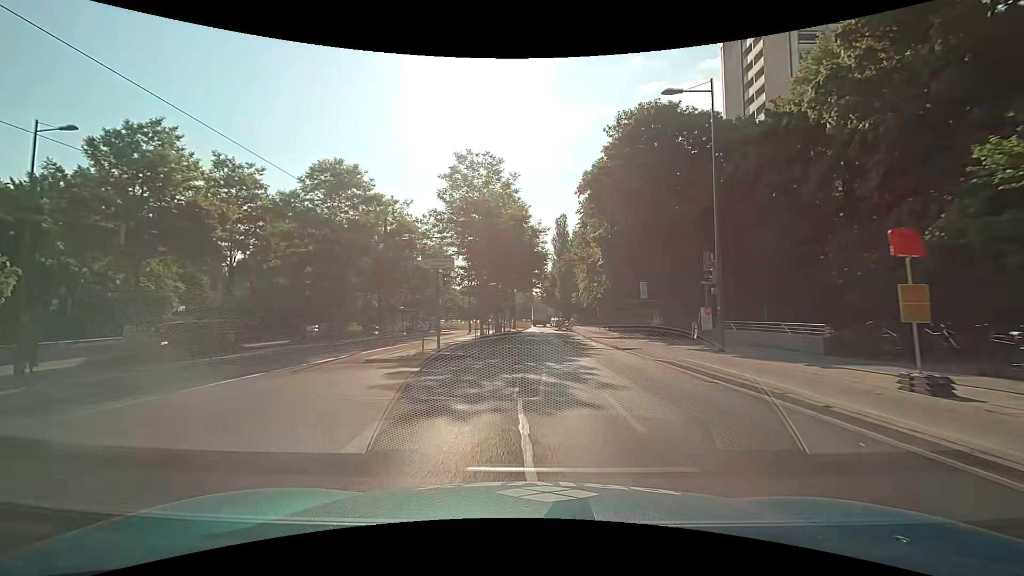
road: secondary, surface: asphalt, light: Day
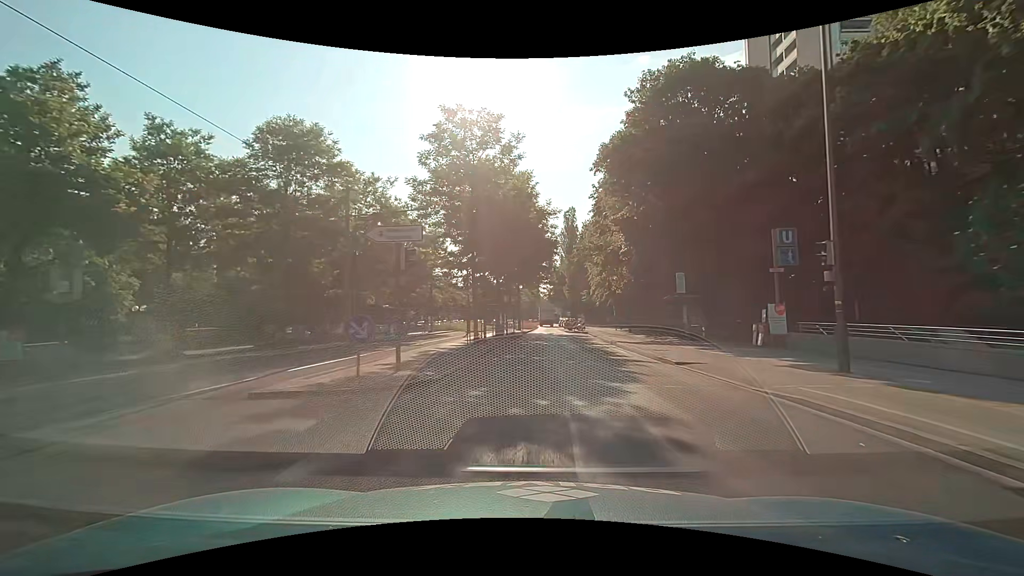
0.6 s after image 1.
(0.0, +6.8) m; -1°
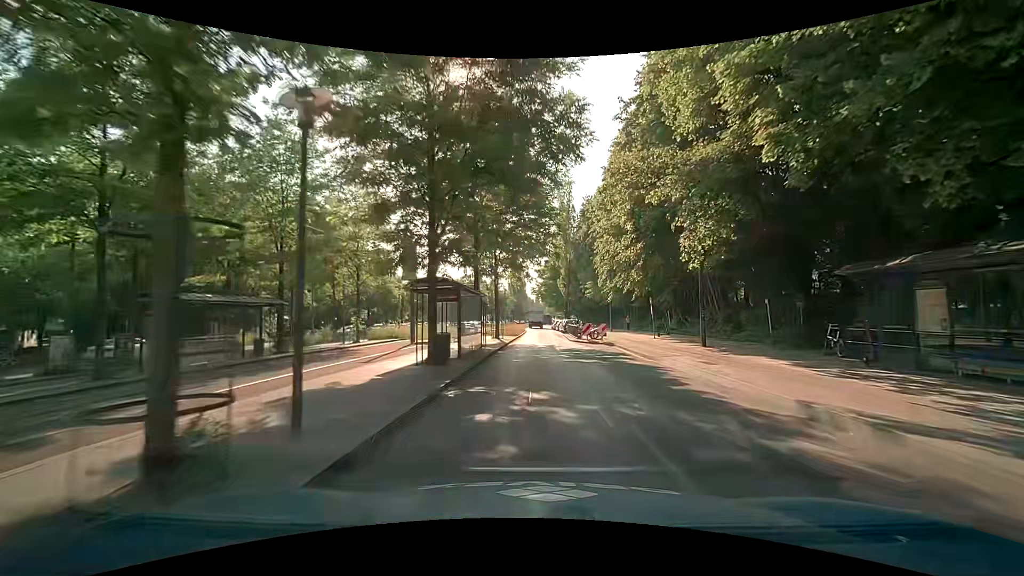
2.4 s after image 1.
(+0.1, +20.3) m; +2°
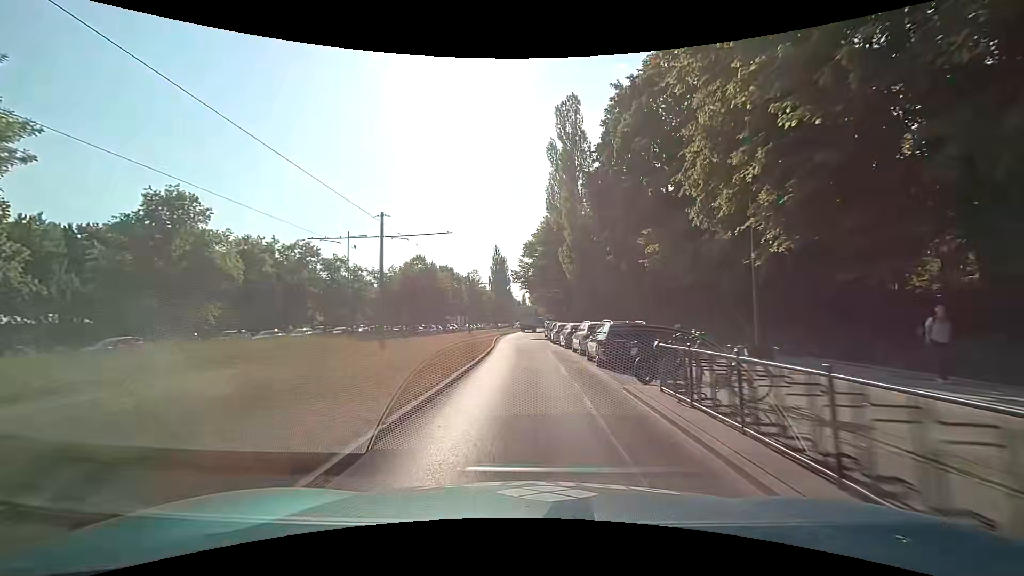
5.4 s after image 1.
(+0.7, +35.8) m; +1°
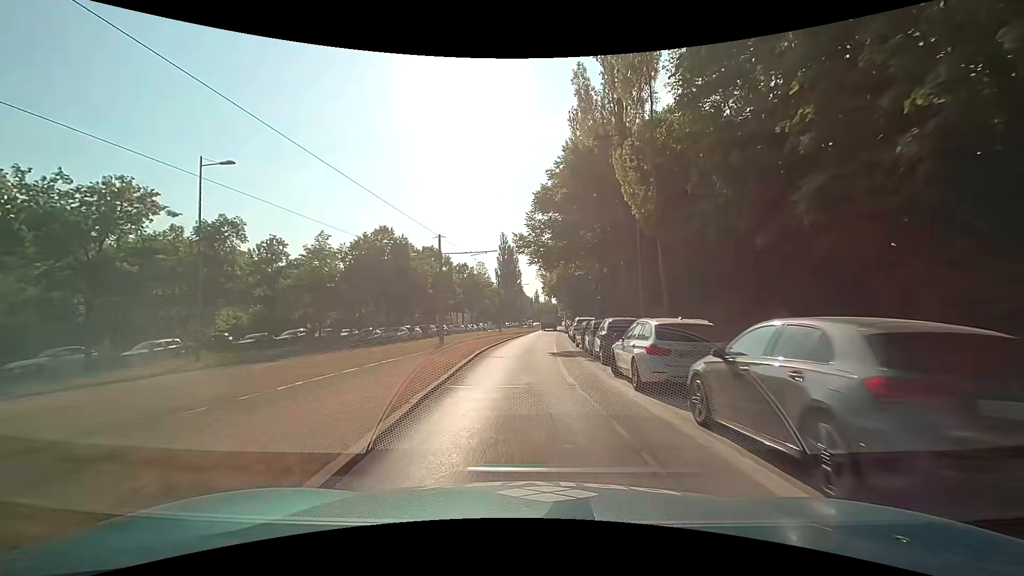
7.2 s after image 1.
(-0.1, +23.8) m; -2°
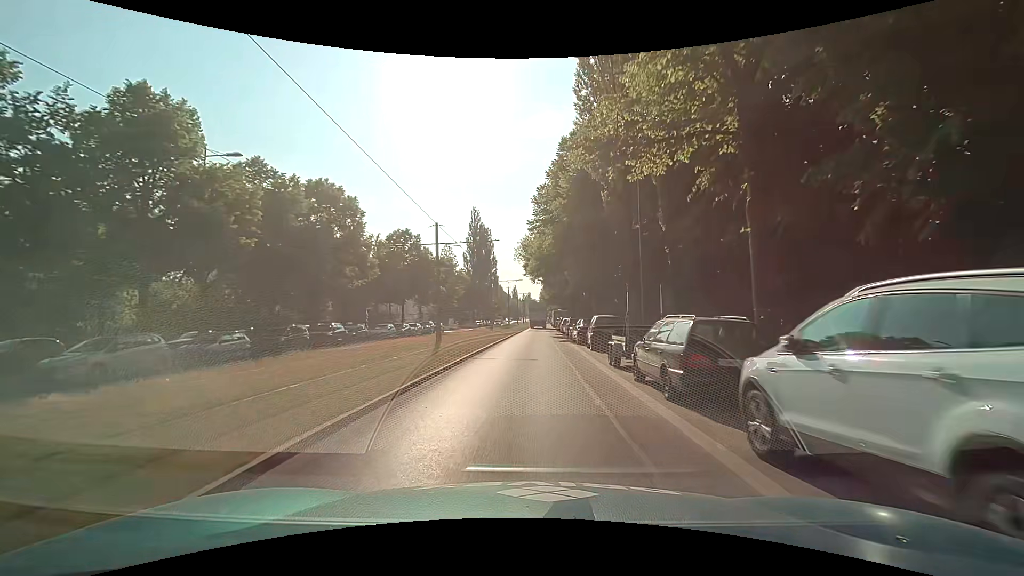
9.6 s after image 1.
(+0.5, +31.4) m; +2°
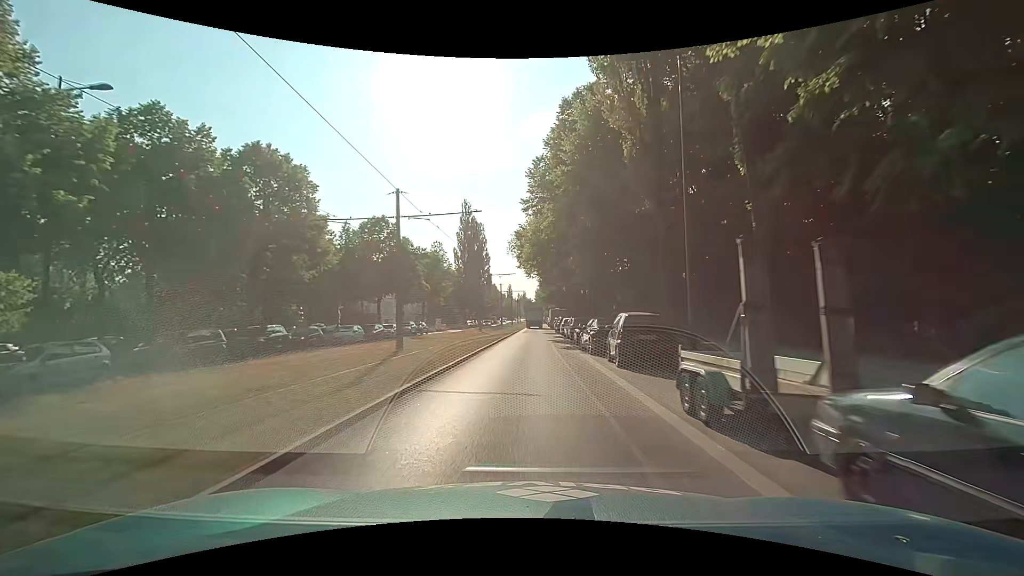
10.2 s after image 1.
(+0.1, +7.8) m; +2°
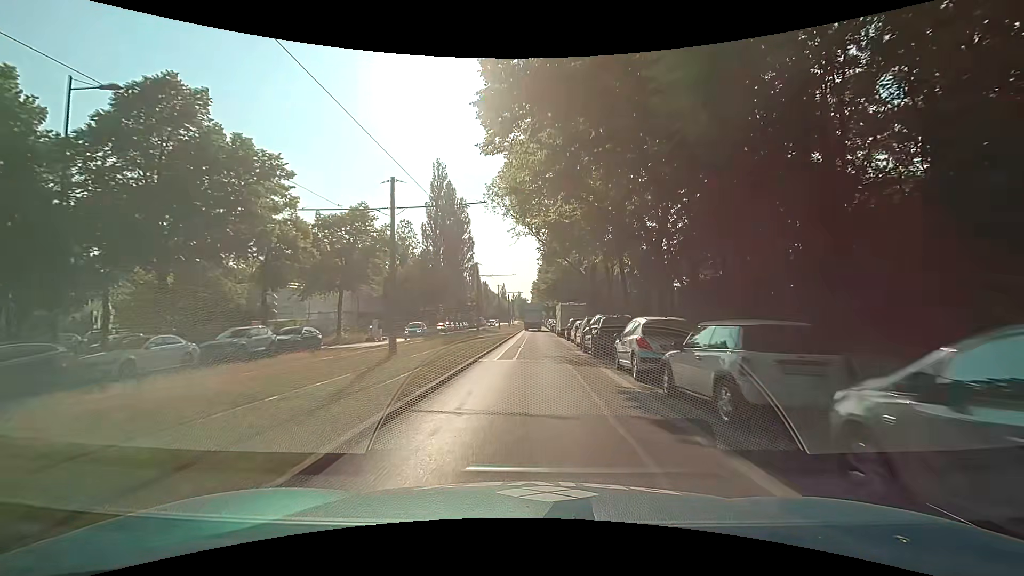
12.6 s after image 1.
(0.0, +31.0) m; +1°
(0, +10) (0, +20) (0, +30) (0, +40) (0, +50) (0, +60) (0, +70) (0, +80) (0, +90) (0, +100) m
